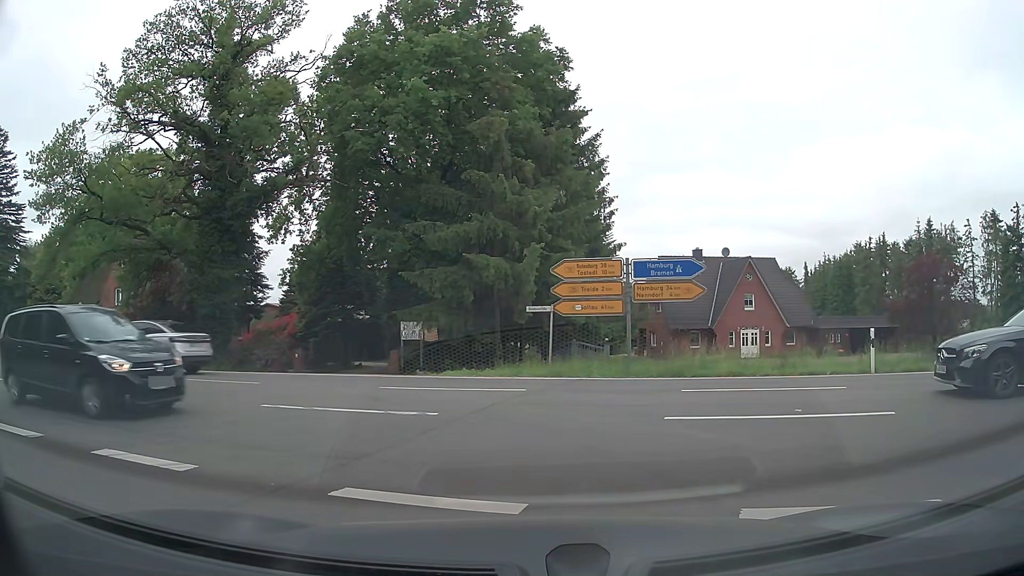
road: tertiary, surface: asphalt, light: Day
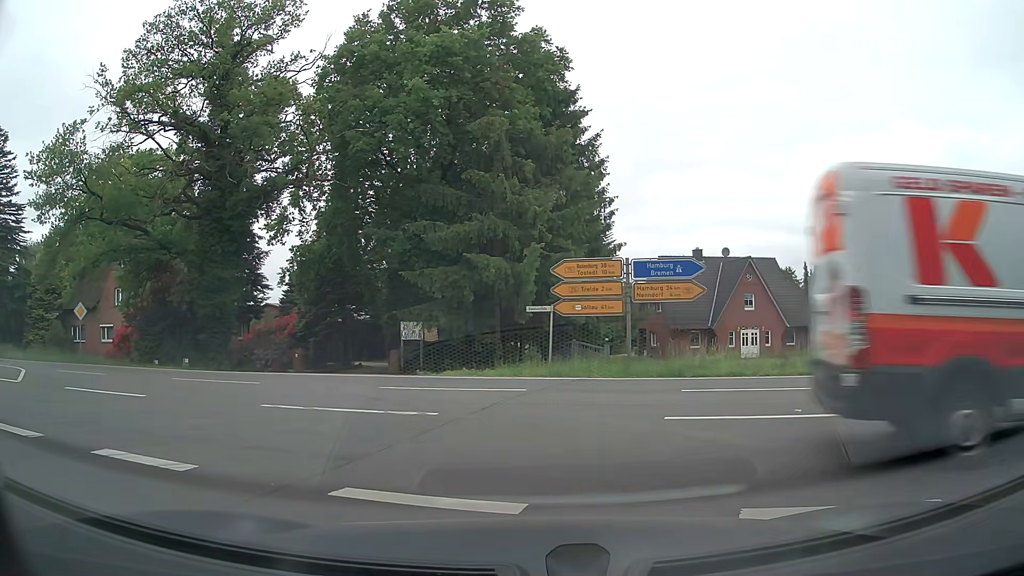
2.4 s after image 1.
(0.0, 0.0) m; 0°
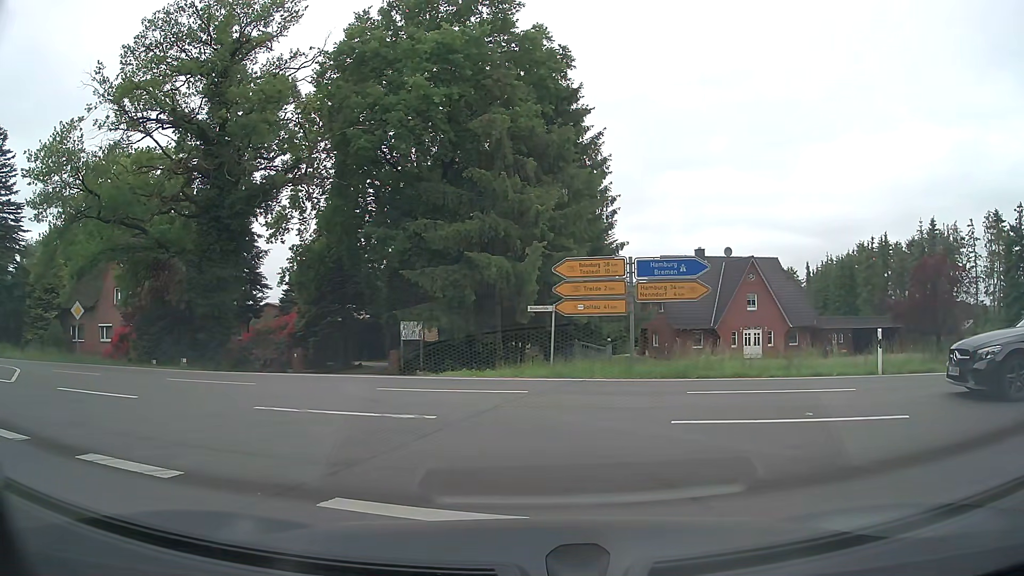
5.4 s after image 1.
(0.0, +0.4) m; 0°
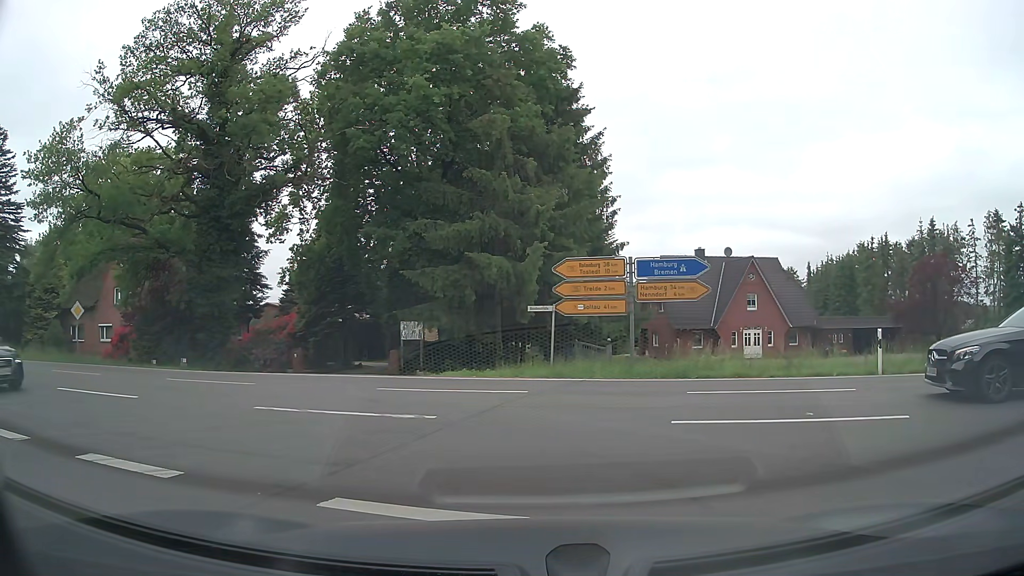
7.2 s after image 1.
(0.0, 0.0) m; 0°
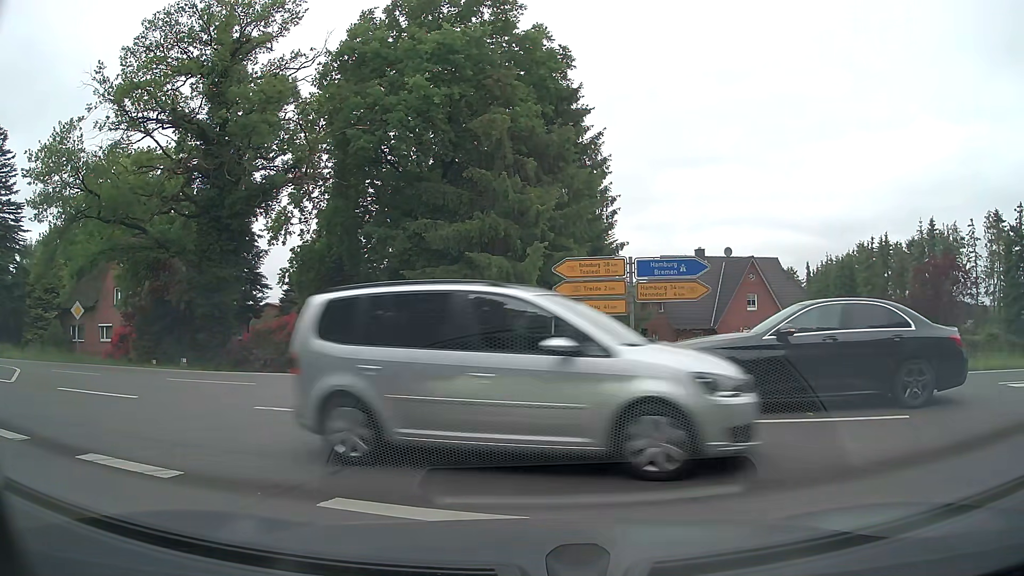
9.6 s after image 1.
(0.0, 0.0) m; 0°
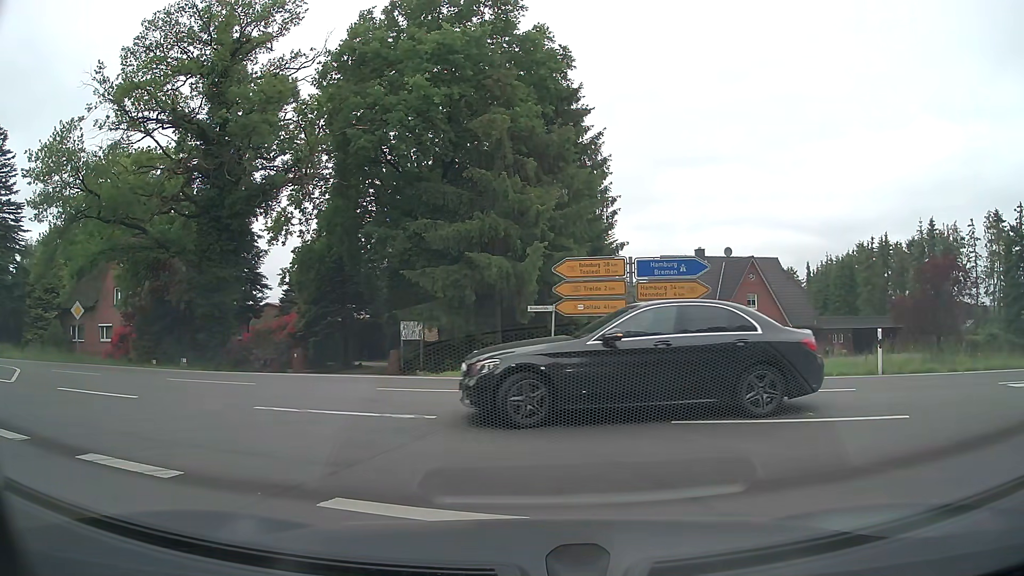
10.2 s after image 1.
(0.0, 0.0) m; 0°
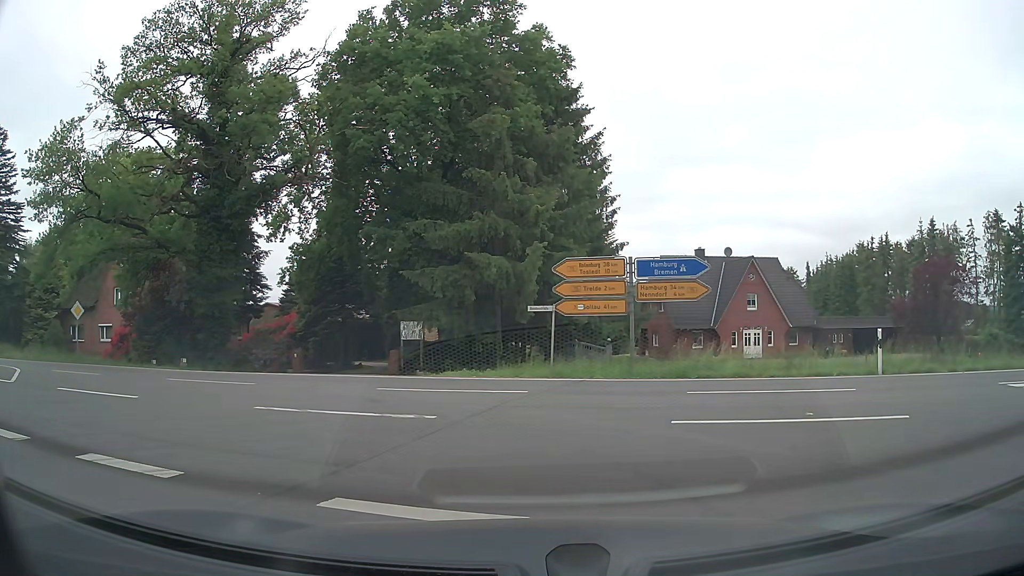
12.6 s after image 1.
(0.0, 0.0) m; 0°
